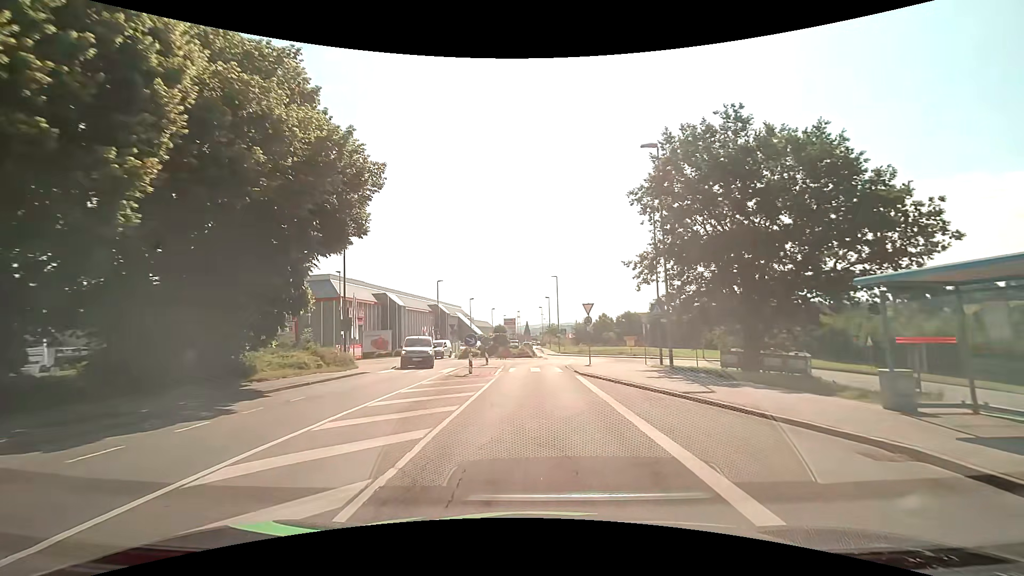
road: tertiary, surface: asphalt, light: Day
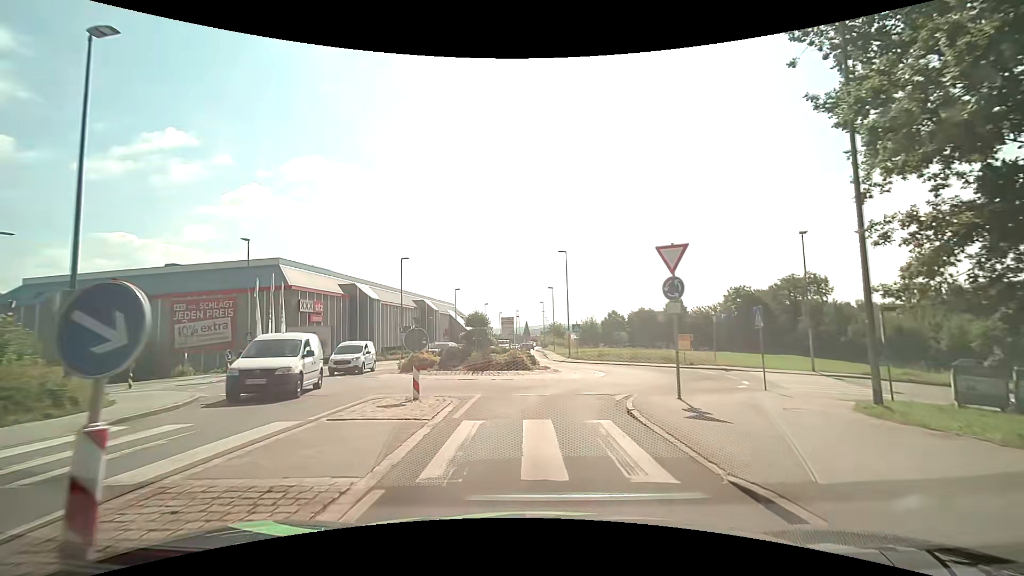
(0.0, +18.2) m; 0°
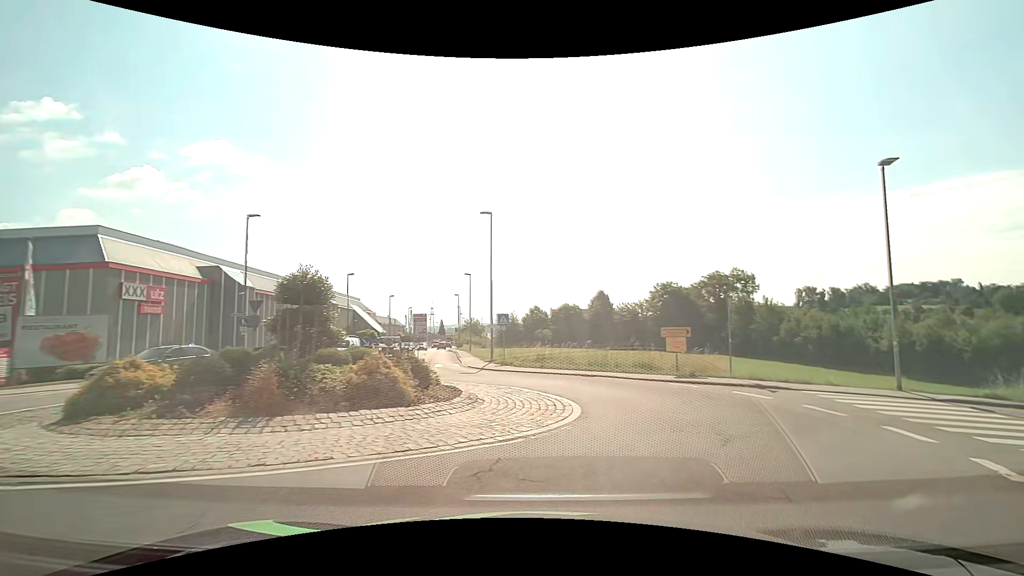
(+0.3, +13.7) m; +8°
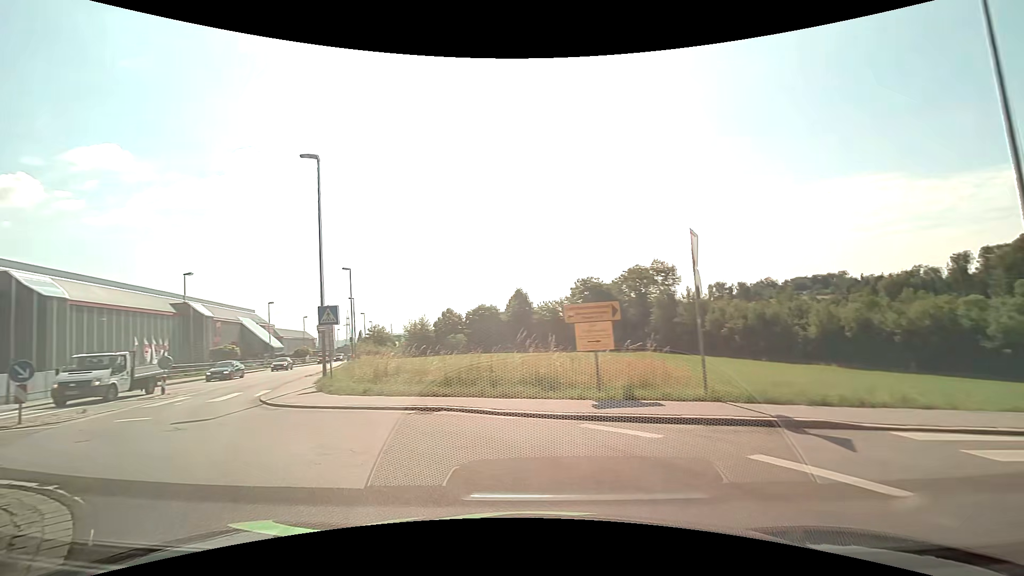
(+3.2, +11.1) m; +11°
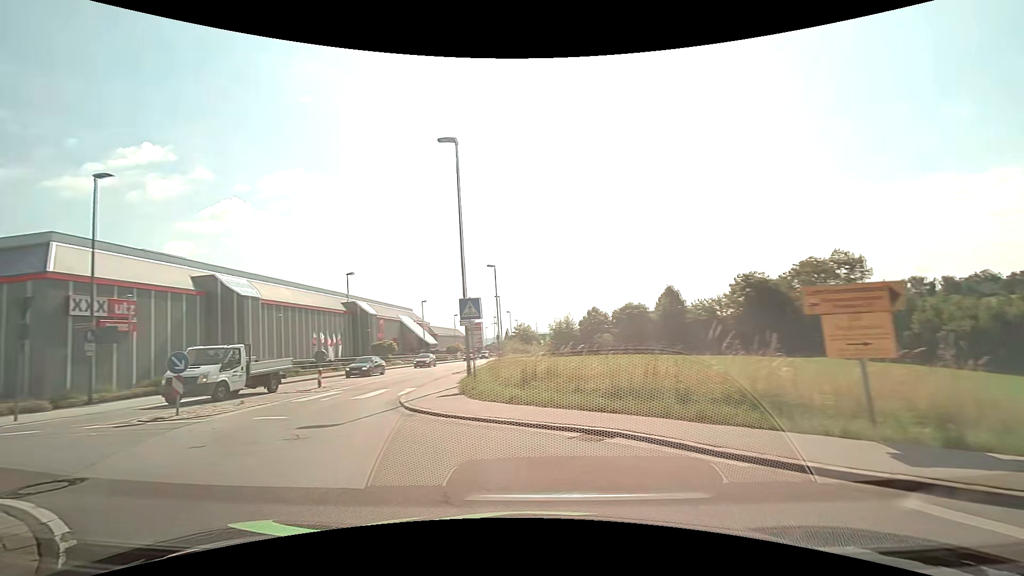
(-0.5, +3.1) m; -17°
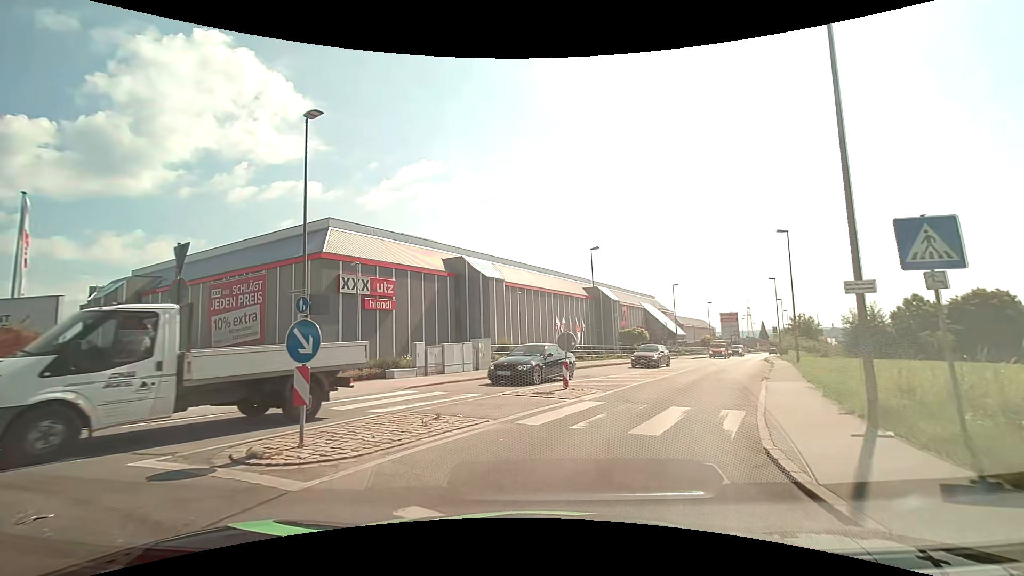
(-3.0, +8.8) m; -28°
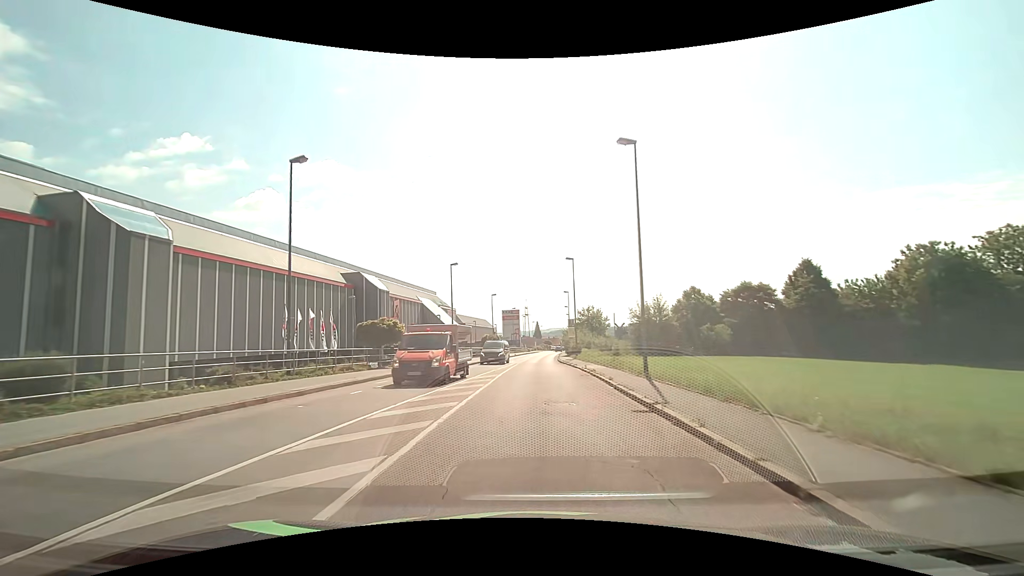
(+5.9, +21.0) m; +24°
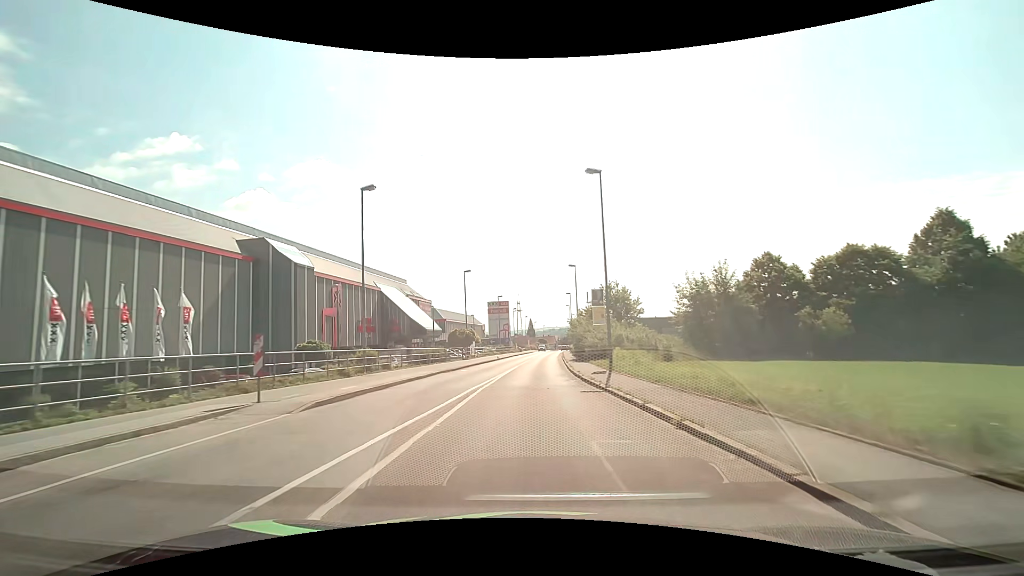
(+0.2, +26.0) m; +1°
(0, +10) (0, +20) (0, +30) (+1, +40) (+1, +50) (+2, +60) (+2, +70) (+3, +80) (+3, +90) (+4, +100) m
